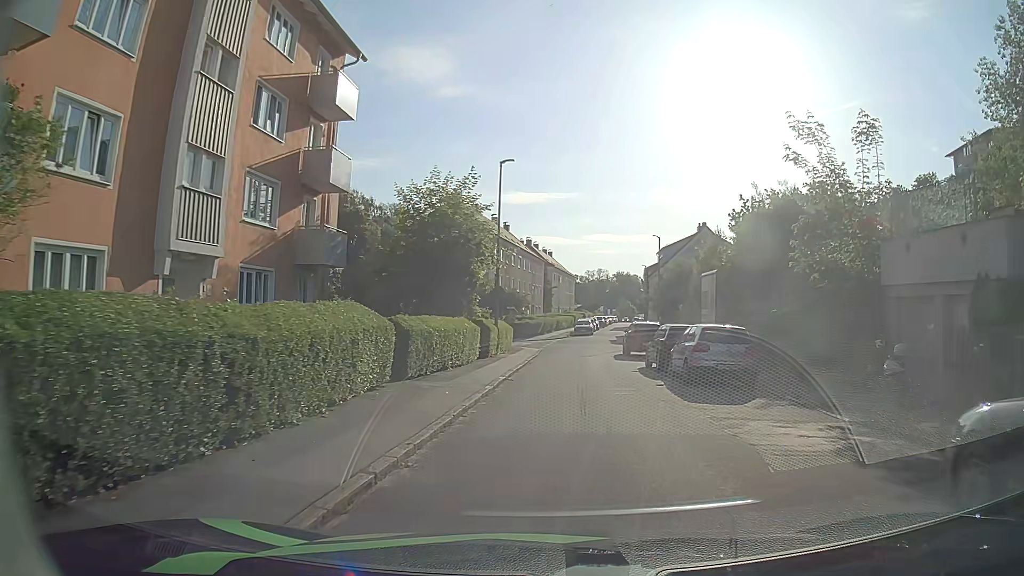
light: Day
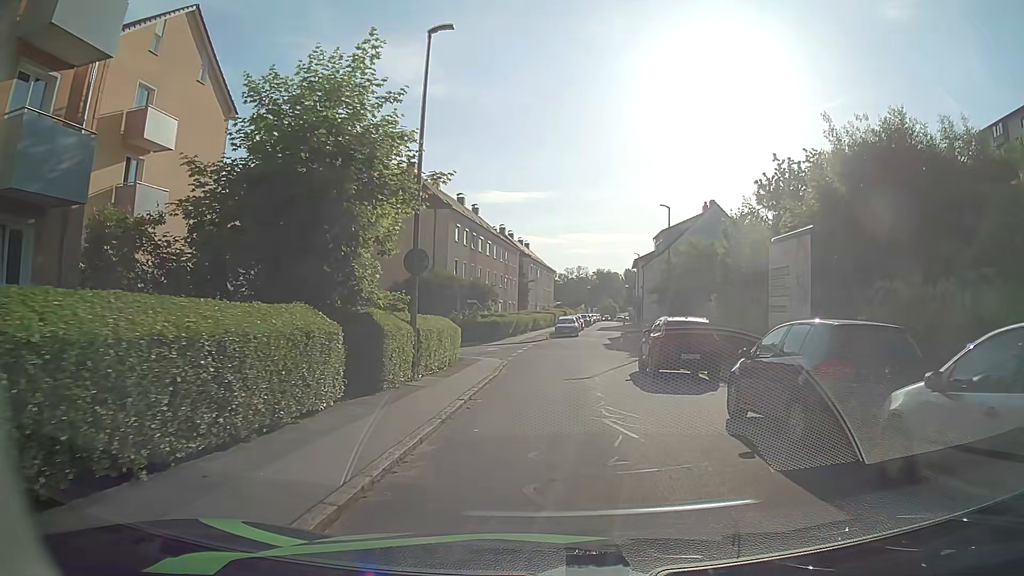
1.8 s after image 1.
(+0.2, +13.4) m; +1°
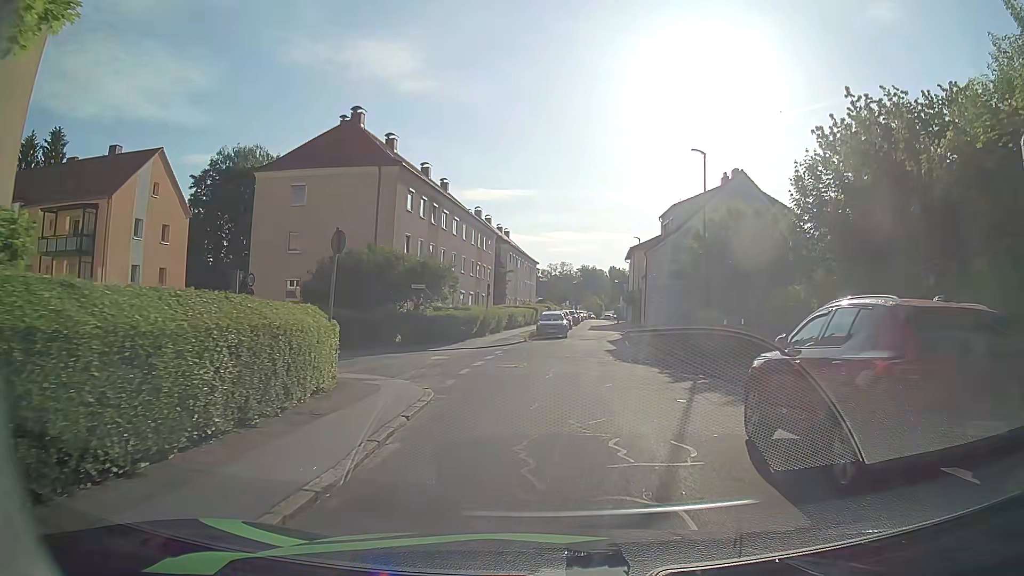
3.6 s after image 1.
(+0.1, +12.9) m; +1°
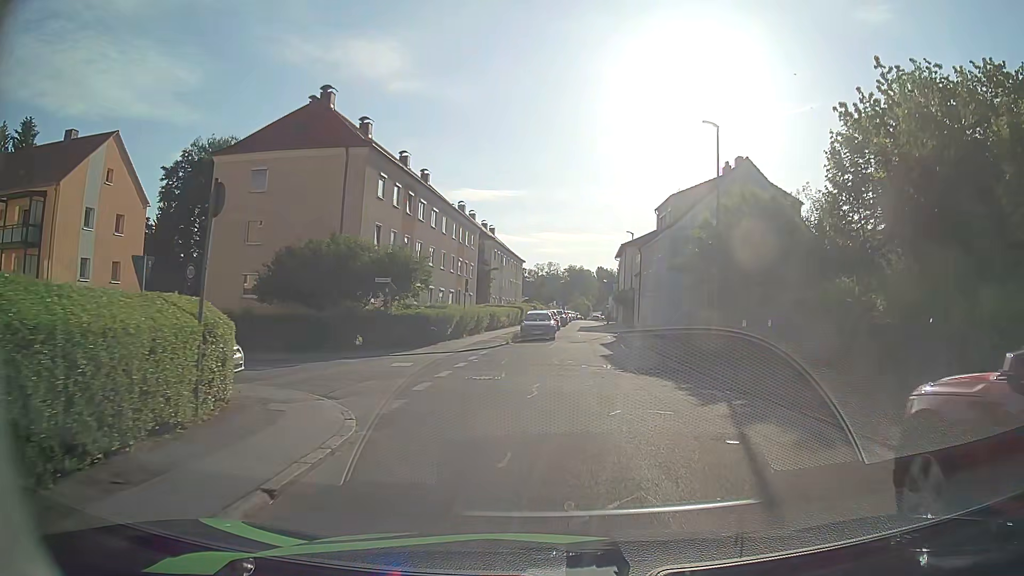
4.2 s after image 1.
(+0.1, +4.2) m; +1°
